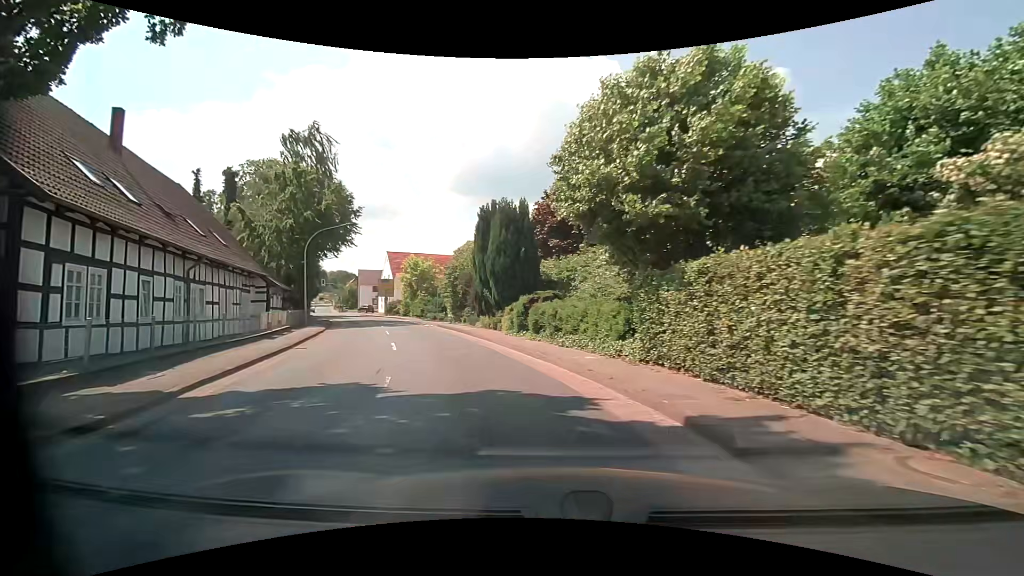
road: primary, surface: asphalt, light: Day
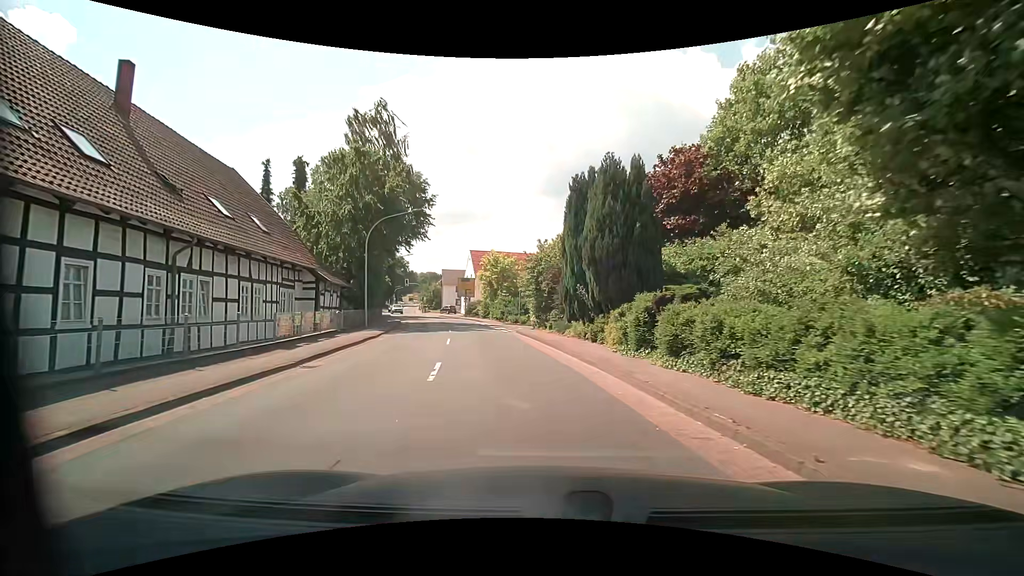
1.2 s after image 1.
(-0.7, +7.0) m; -10°
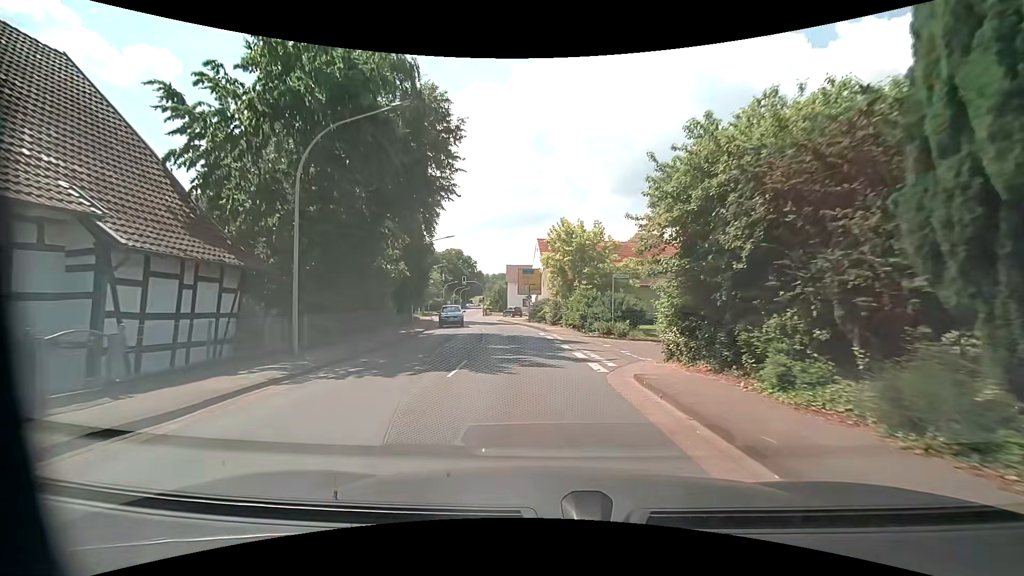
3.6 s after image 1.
(-1.4, +17.9) m; -8°
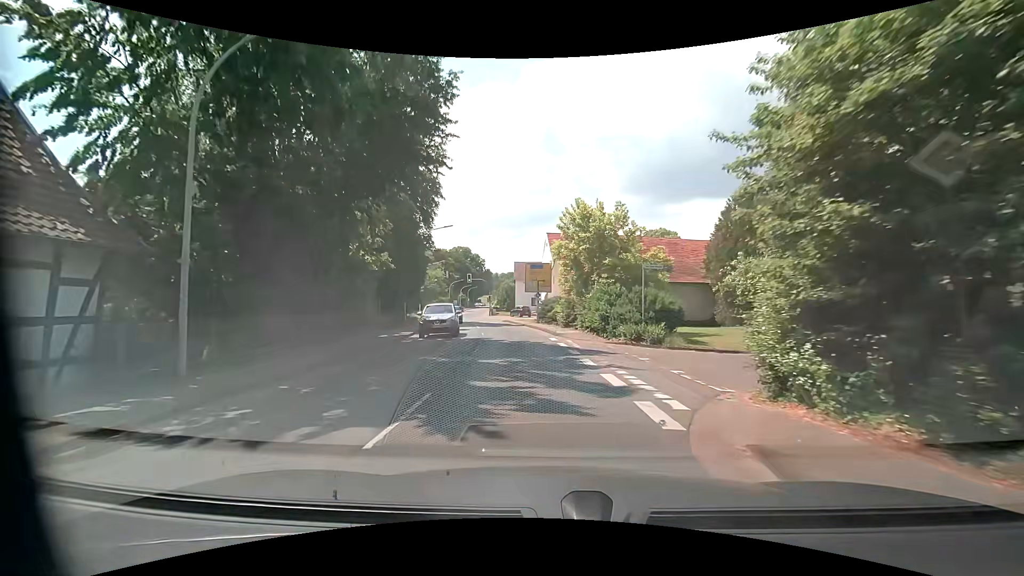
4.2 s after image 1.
(-0.1, +5.1) m; -1°
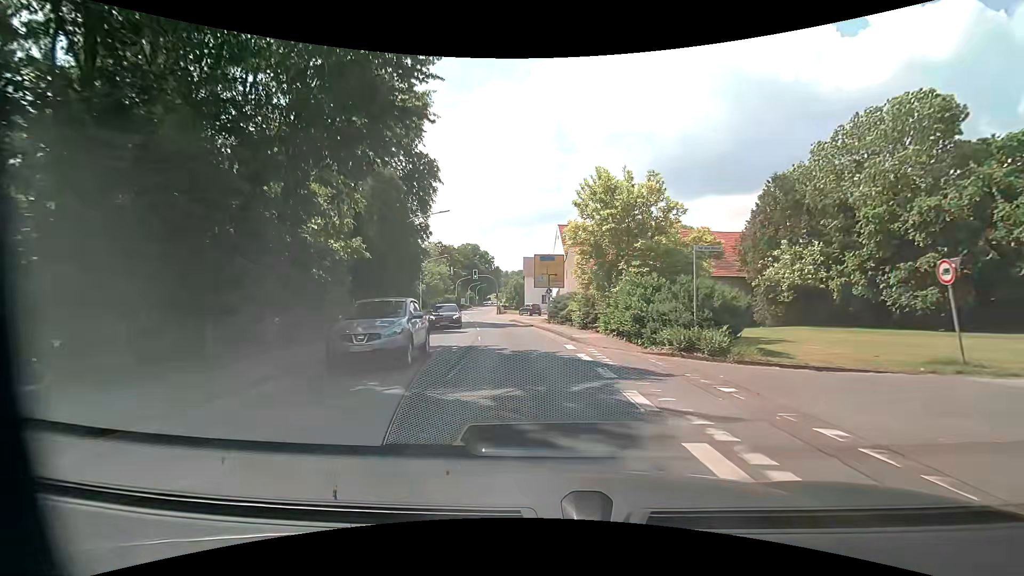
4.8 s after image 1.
(-0.1, +5.3) m; -1°
